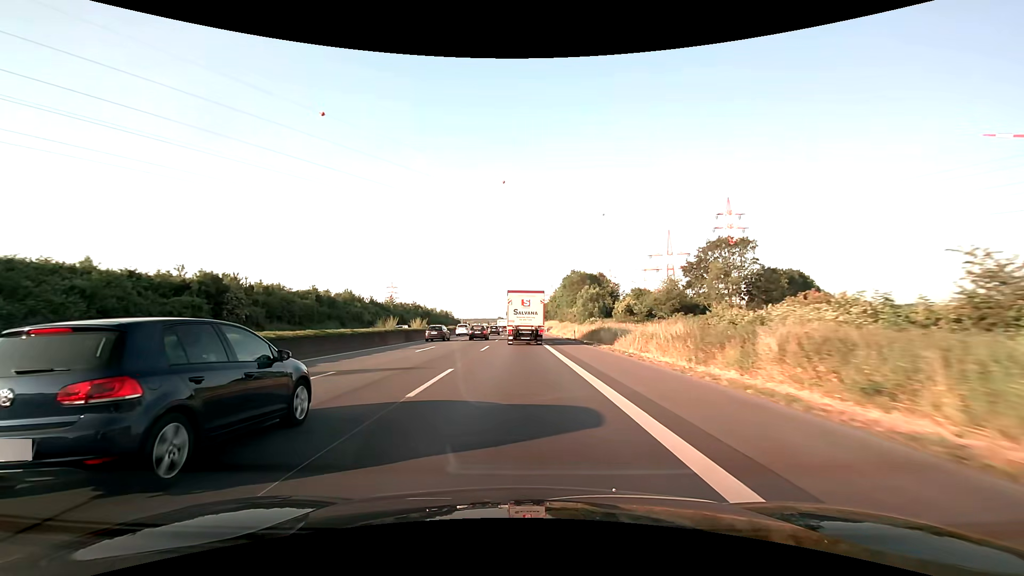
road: motorway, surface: asphalt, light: Day
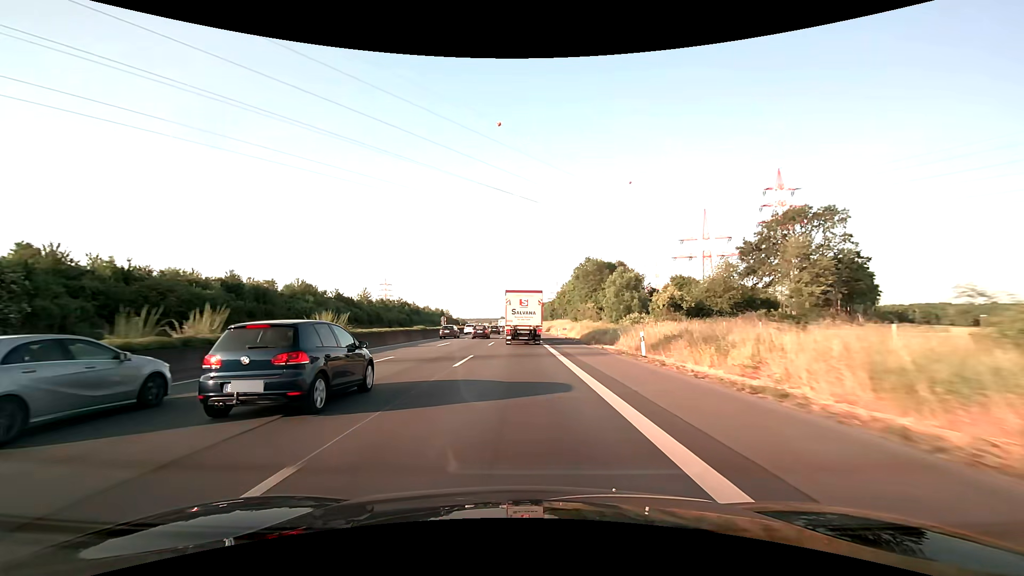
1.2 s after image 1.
(-0.1, +28.7) m; 0°
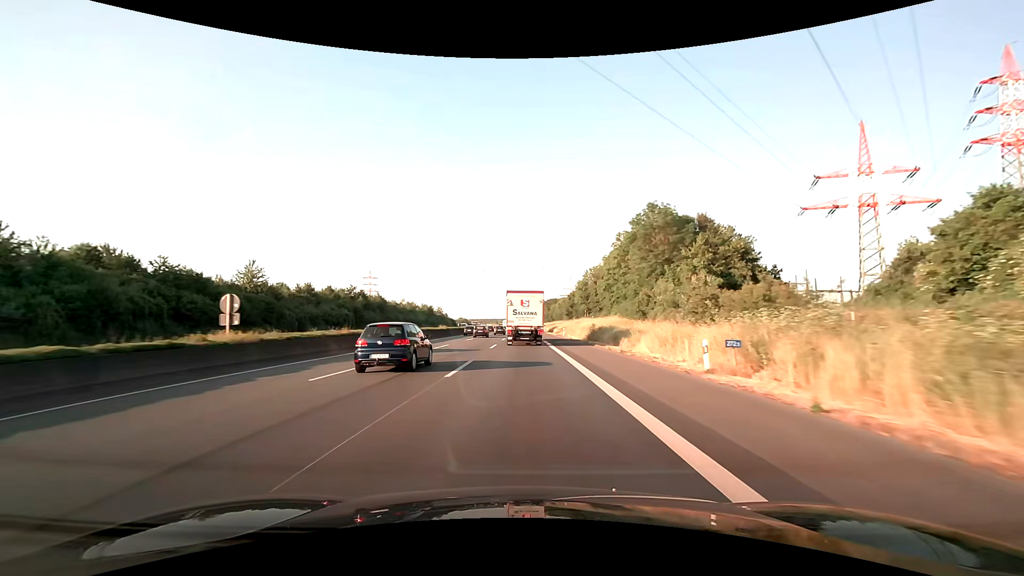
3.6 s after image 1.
(-0.5, +57.3) m; -1°
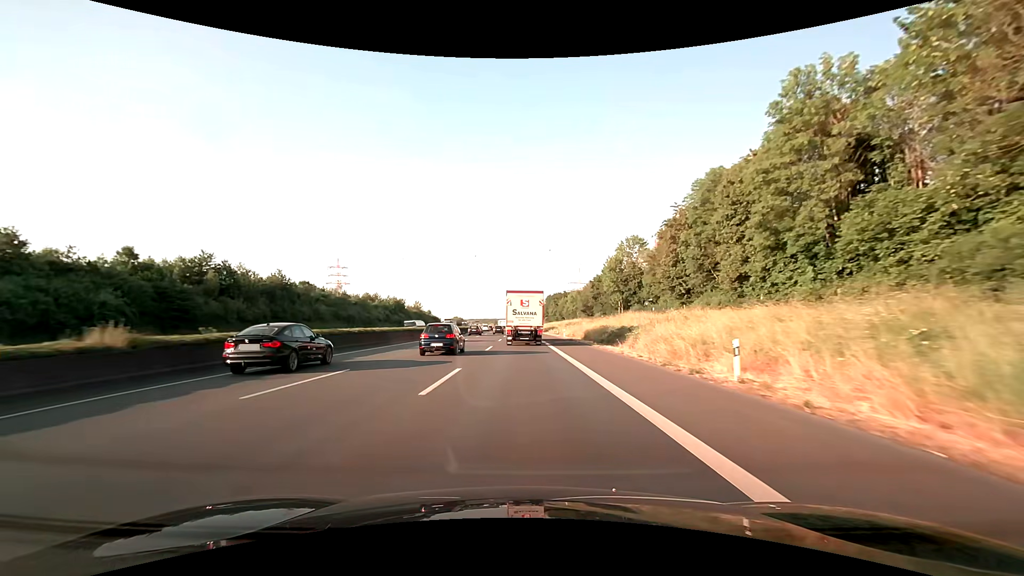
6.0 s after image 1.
(-0.2, +57.1) m; 0°
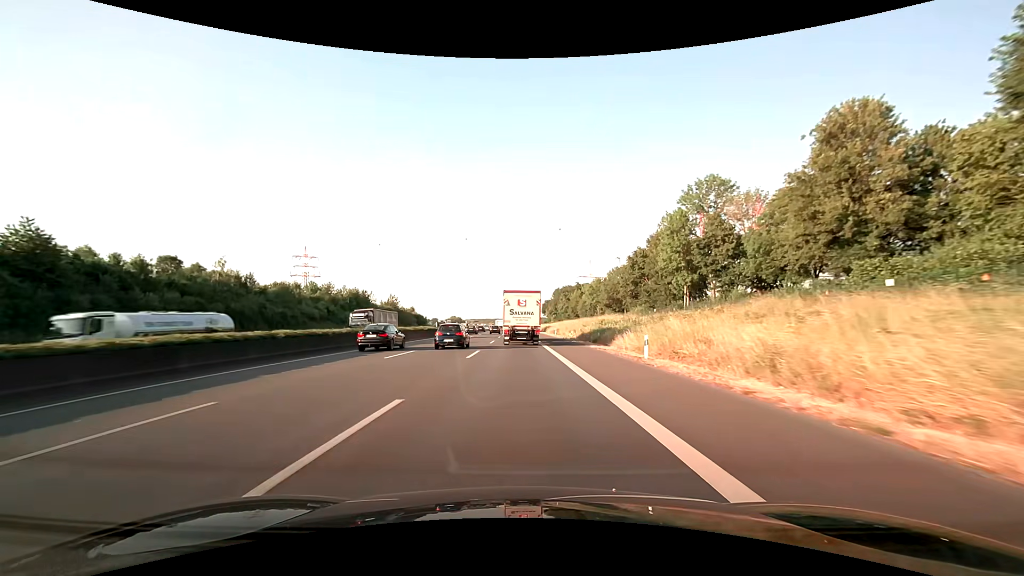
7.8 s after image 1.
(0.0, +42.7) m; 0°
(0, +10) (0, +20) (0, +30) (0, +40) (0, +50) (-1, +60) (-1, +70) (-1, +80) (-1, +90) (-1, +100) m
